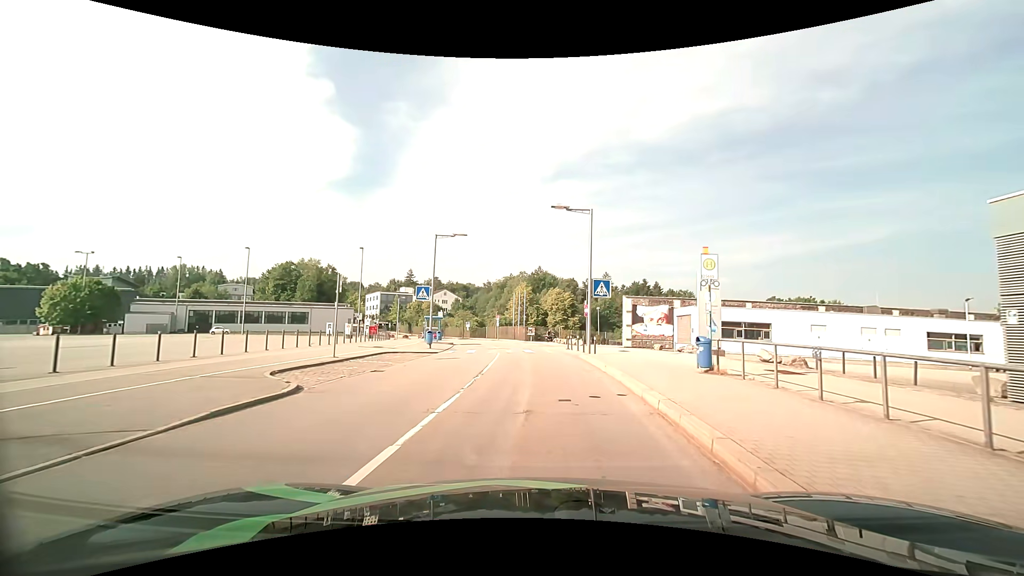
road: residential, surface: asphalt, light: Day
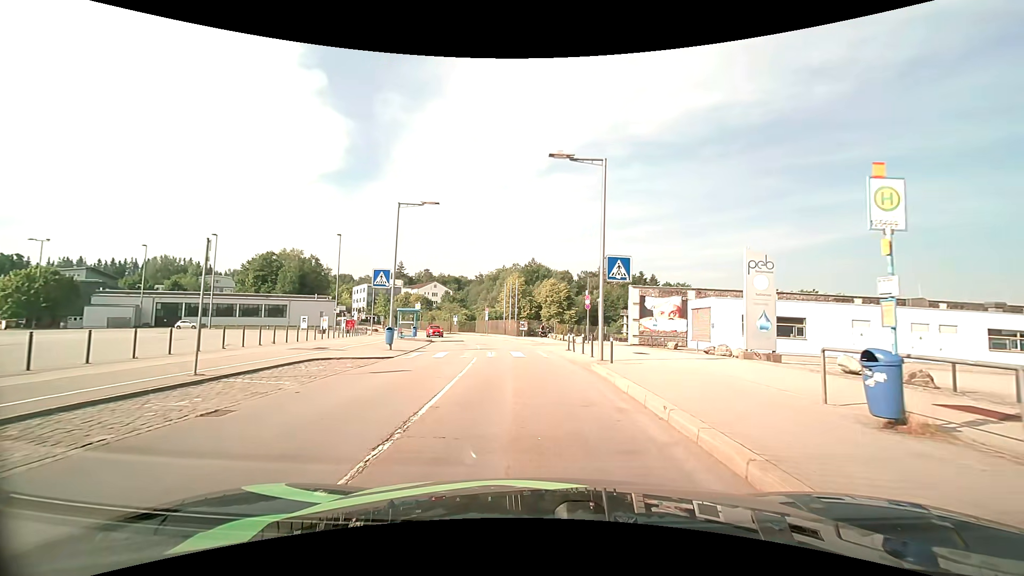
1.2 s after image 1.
(0.0, +6.9) m; +1°
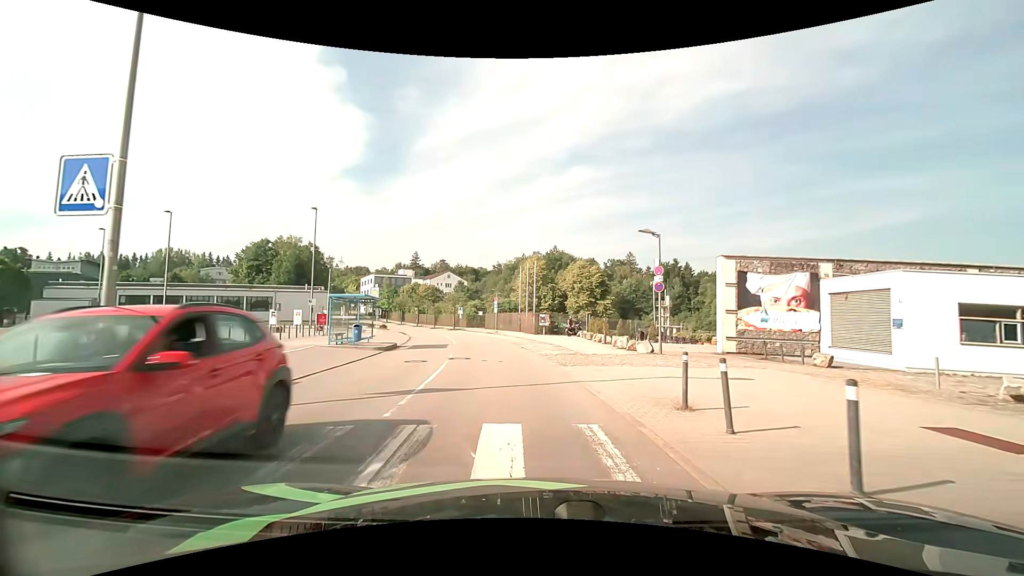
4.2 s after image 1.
(-0.4, +16.8) m; -3°
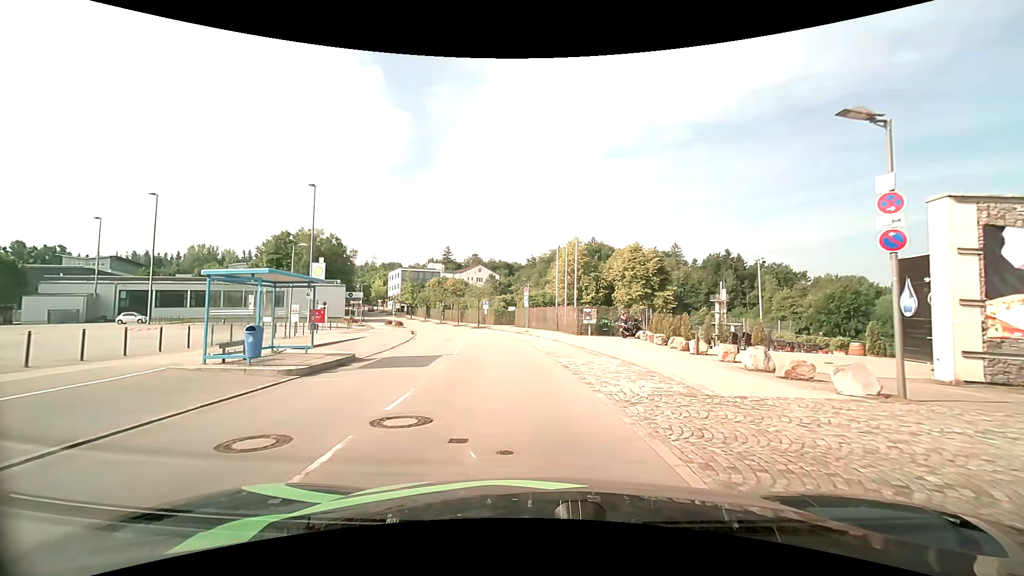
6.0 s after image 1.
(-0.3, +11.7) m; -3°
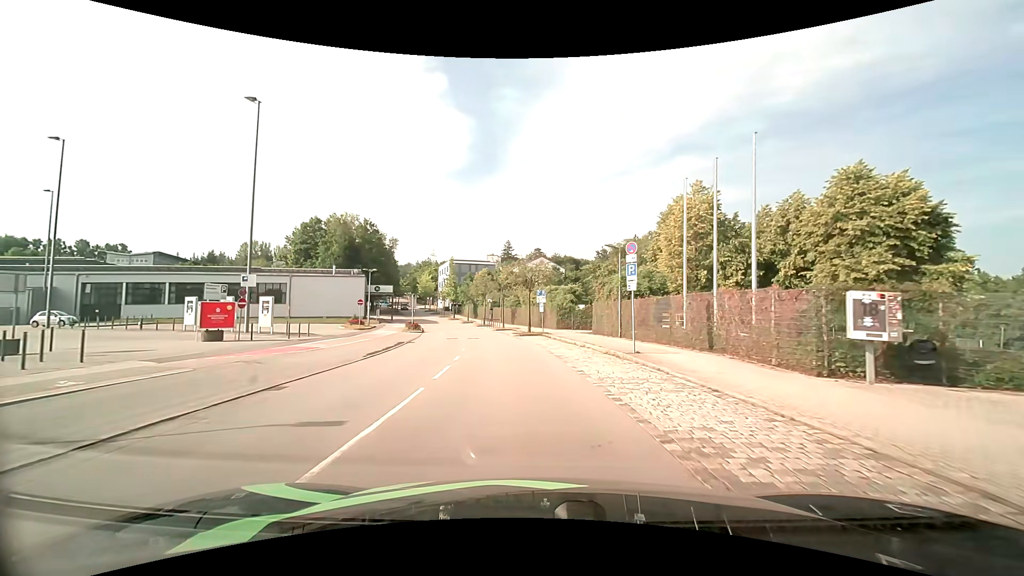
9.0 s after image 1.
(-1.7, +24.8) m; -8°
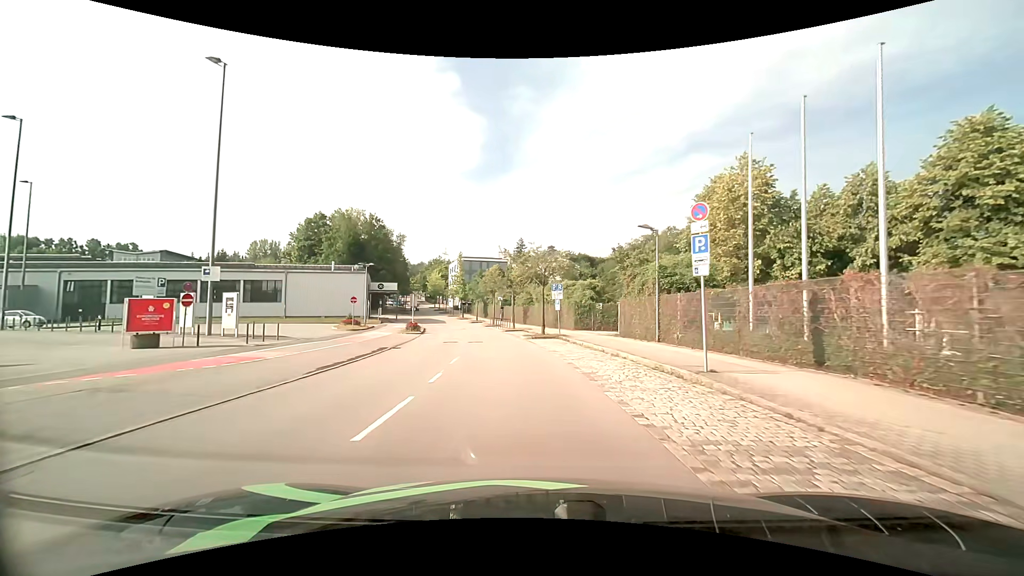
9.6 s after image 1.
(-0.1, +5.6) m; -2°
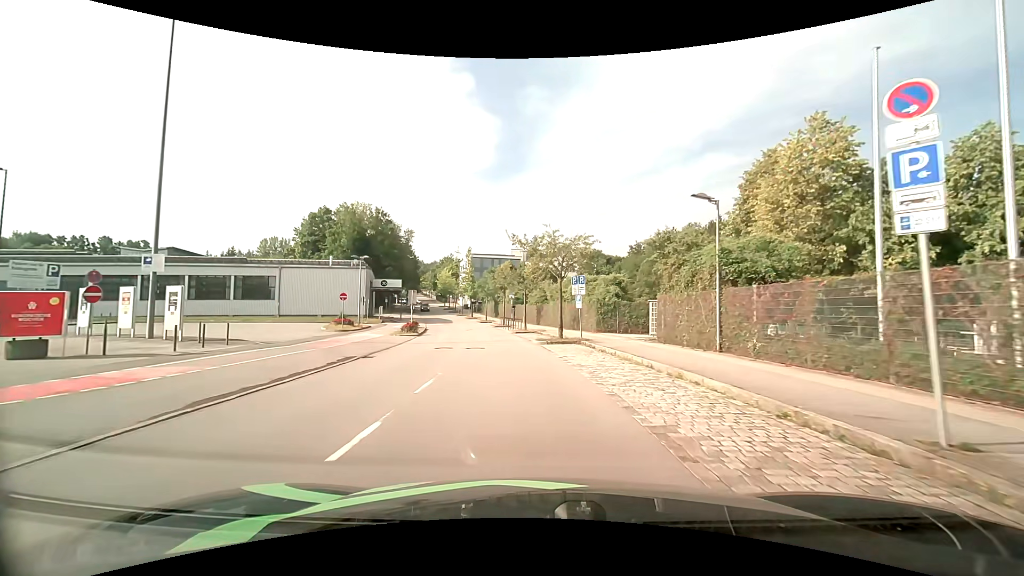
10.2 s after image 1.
(-0.1, +5.7) m; -1°
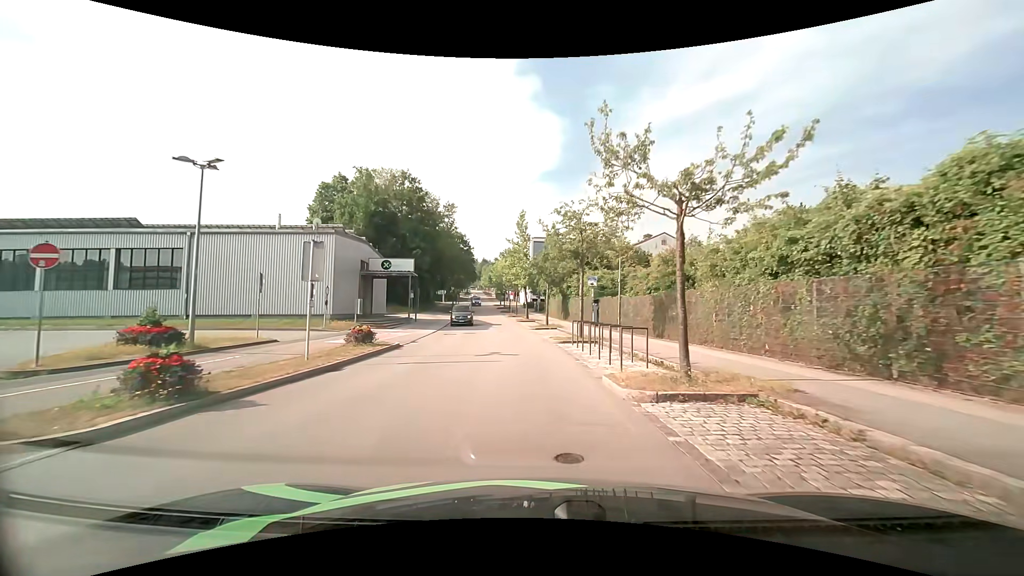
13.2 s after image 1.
(-2.2, +29.0) m; -8°
(0, +10) (-1, +20) (-2, +30) (-3, +40) (-4, +50) (-5, +60) (-6, +70) (-8, +80) (-9, +89) (-11, +99) m
